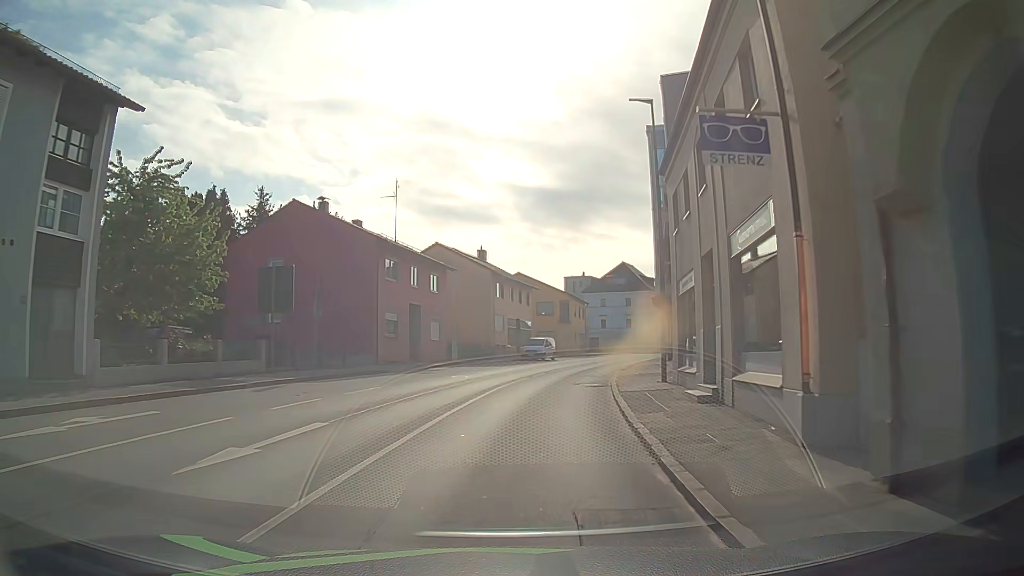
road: tertiary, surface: asphalt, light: Day
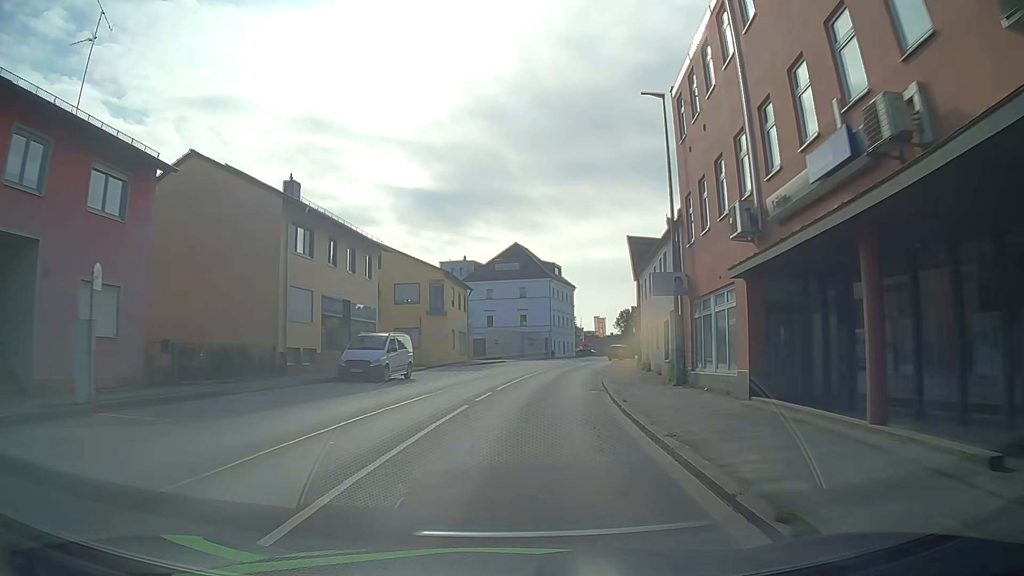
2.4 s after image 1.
(+3.5, +29.2) m; +12°
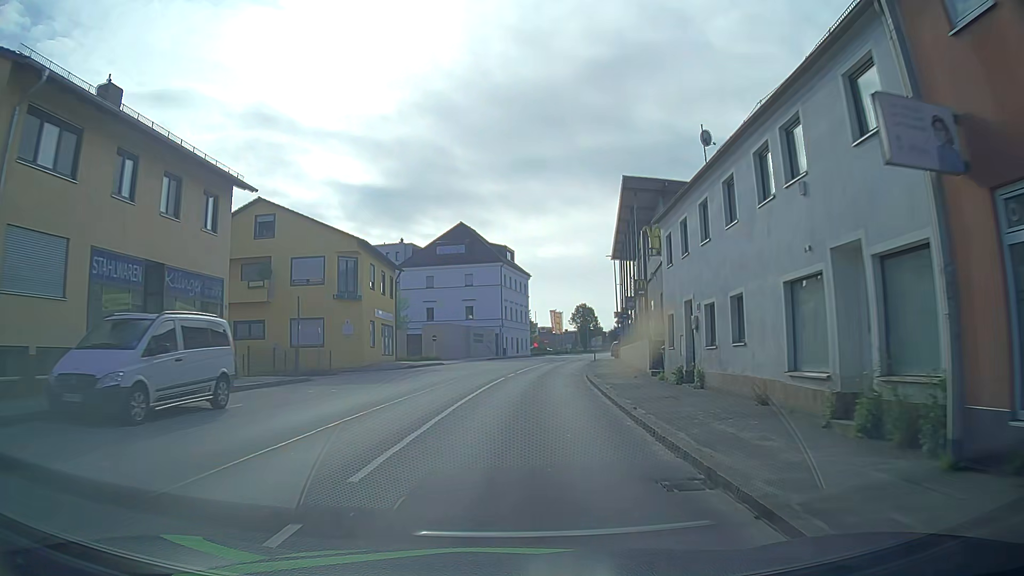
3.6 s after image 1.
(+0.4, +15.3) m; +4°
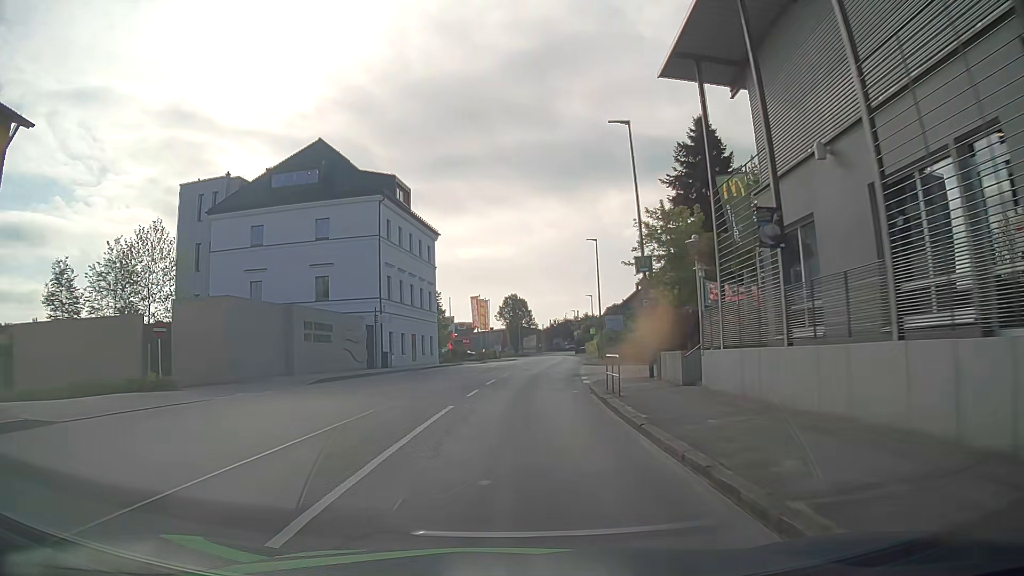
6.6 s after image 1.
(+2.5, +37.5) m; +7°
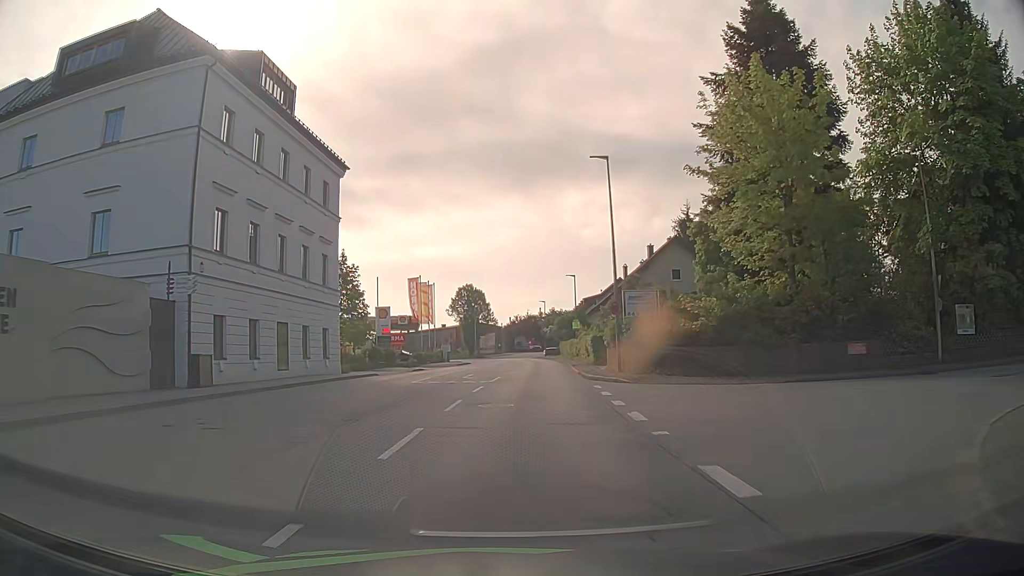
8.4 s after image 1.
(+0.6, +22.6) m; +3°
(0, +10) (+1, +20) (+1, +30) (+2, +40) (+3, +50) (+3, +60) (+3, +70) (+3, +80) (+2, +90) (0, +100) m
